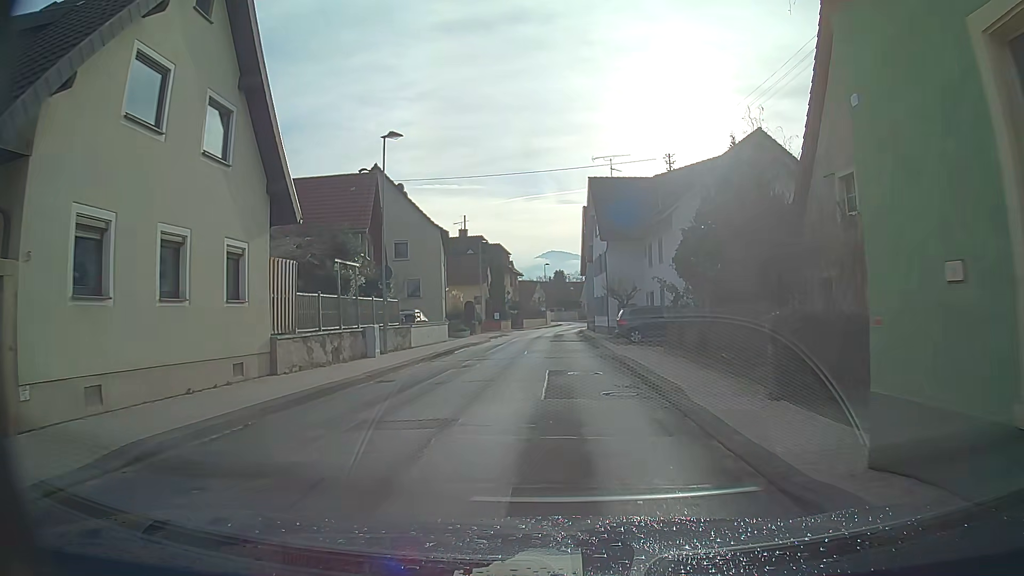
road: secondary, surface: asphalt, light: Day
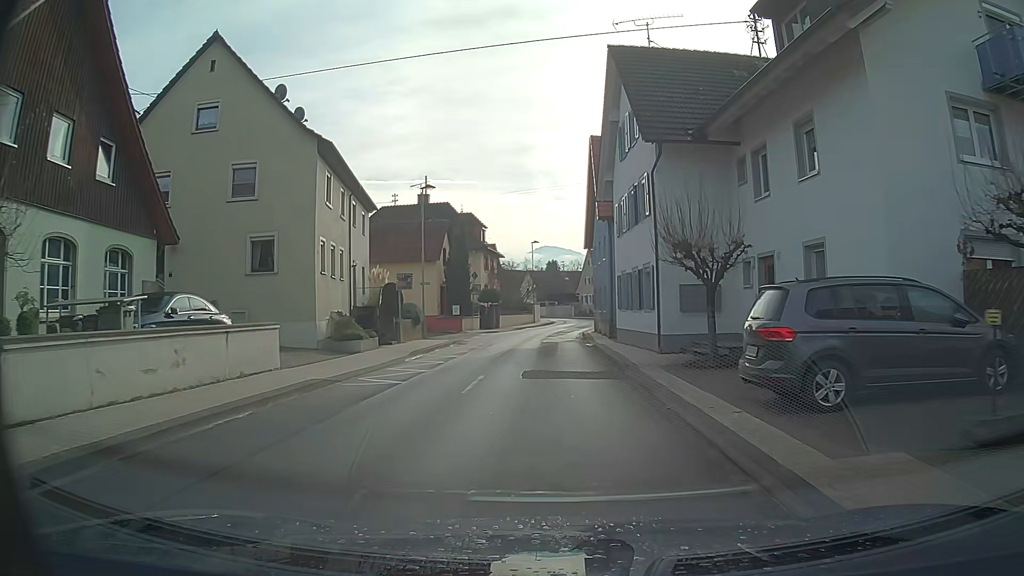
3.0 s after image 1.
(-0.1, +22.7) m; -1°
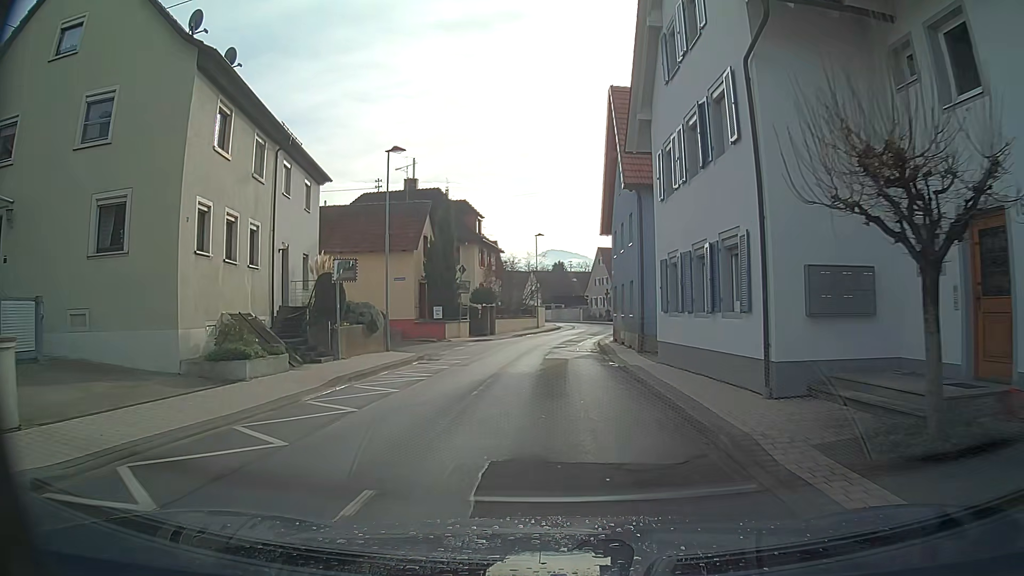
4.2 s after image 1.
(-0.1, +9.1) m; 0°
(0, +10) (0, +20) (0, +30) (+1, +40) (+2, +50) (+4, +60) (+4, +70) (+3, +80) (0, +89) (-3, +99) m
